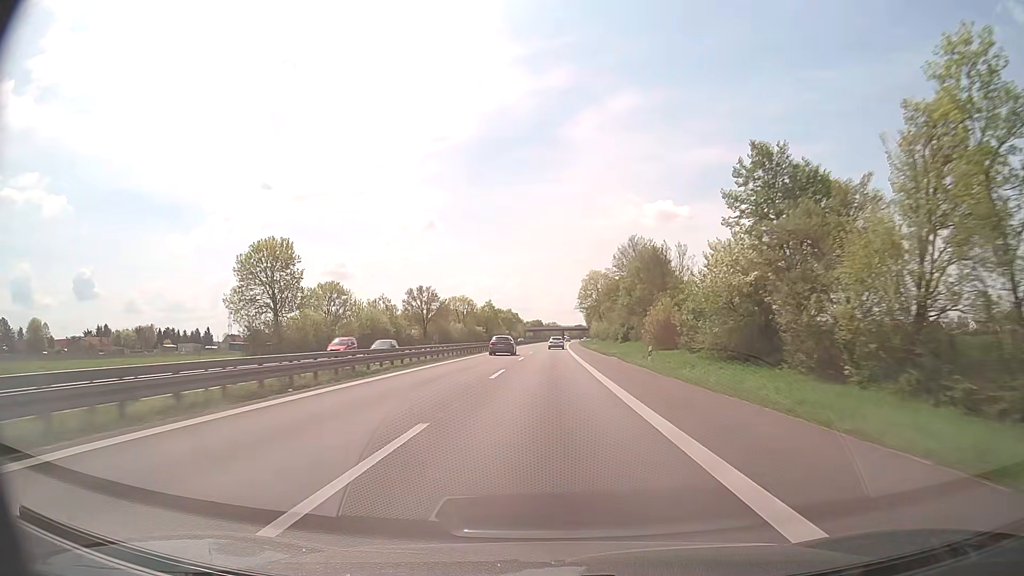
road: trunk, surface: asphalt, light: Day
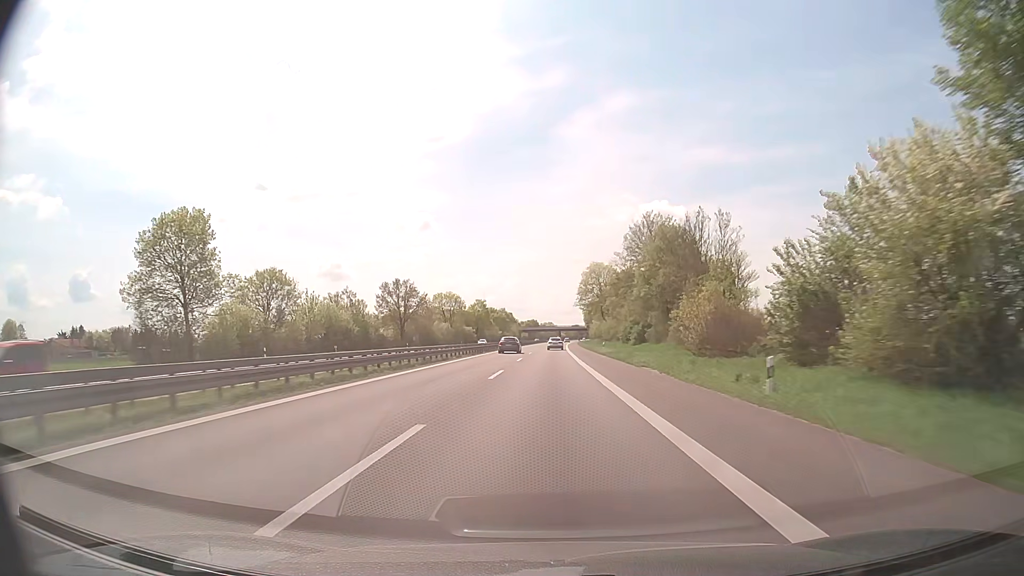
(+0.1, +18.2) m; 0°
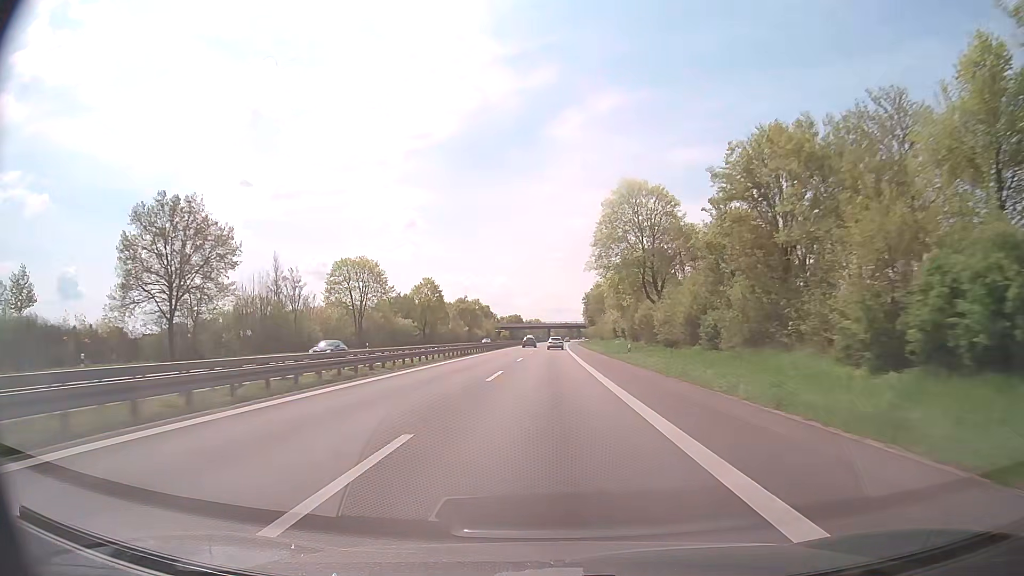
(+0.5, +73.5) m; +1°
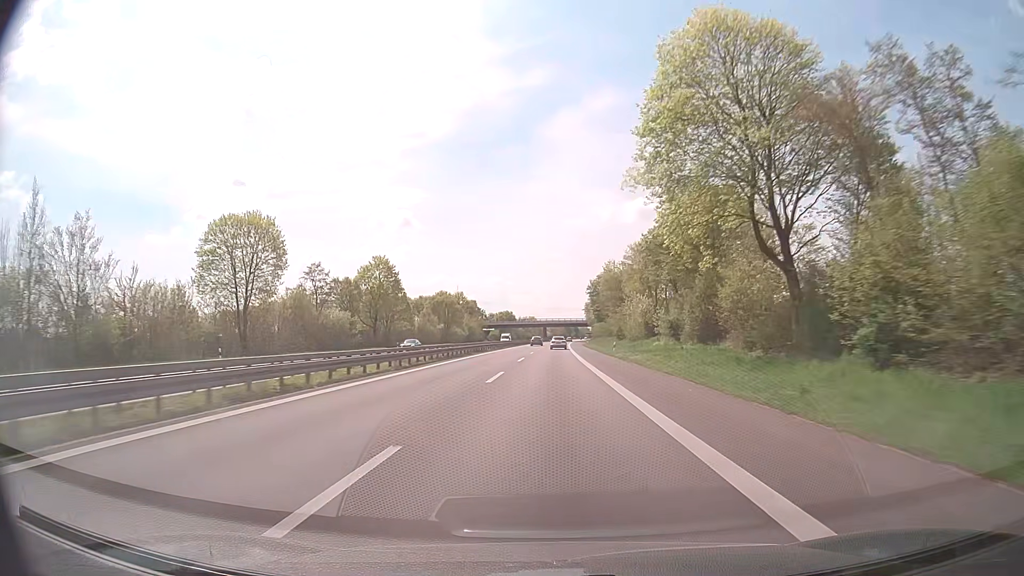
(+0.1, +37.3) m; 0°
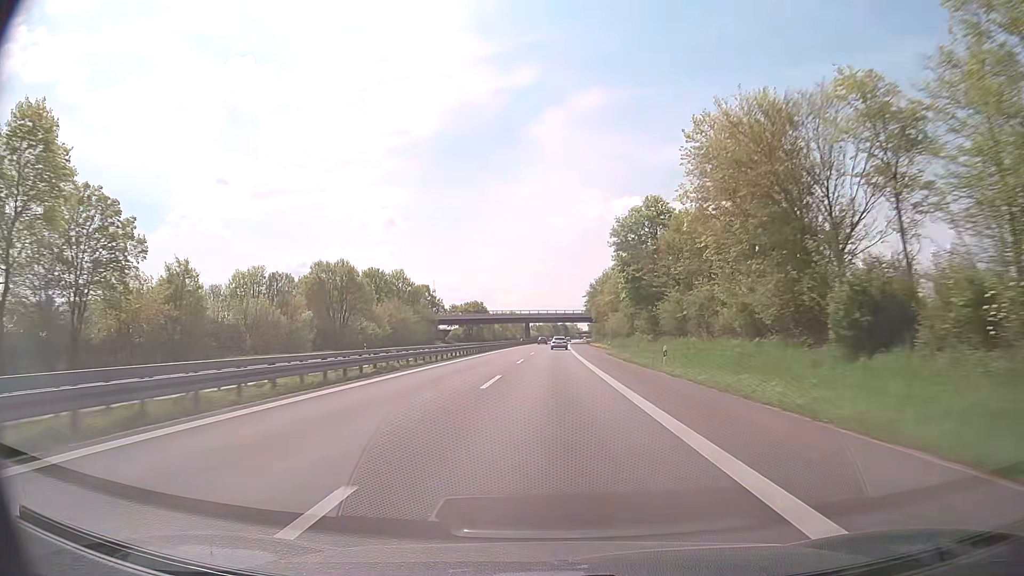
(+0.7, +74.5) m; +1°
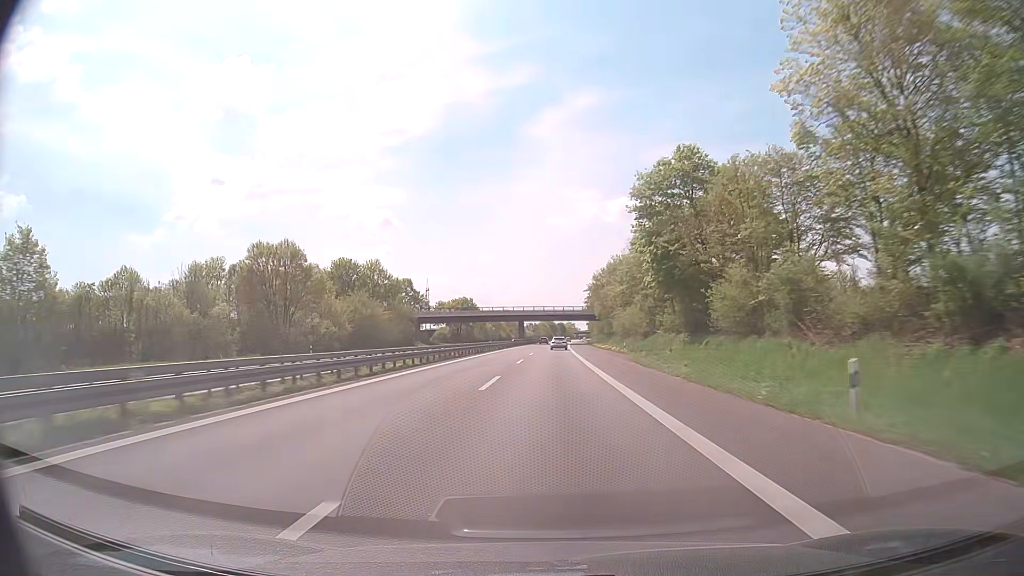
(+0.1, +18.6) m; 0°
